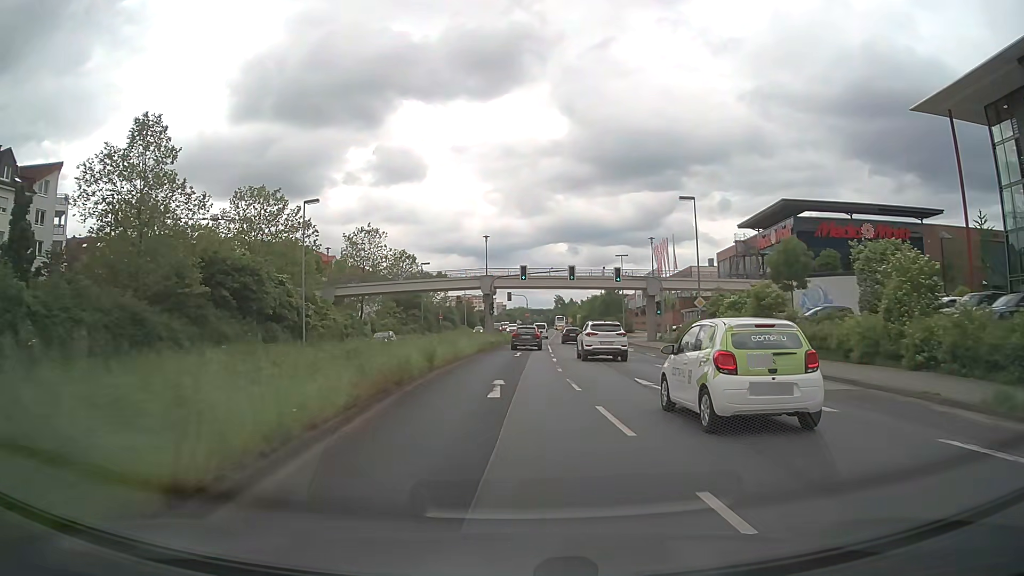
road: primary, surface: asphalt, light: Day
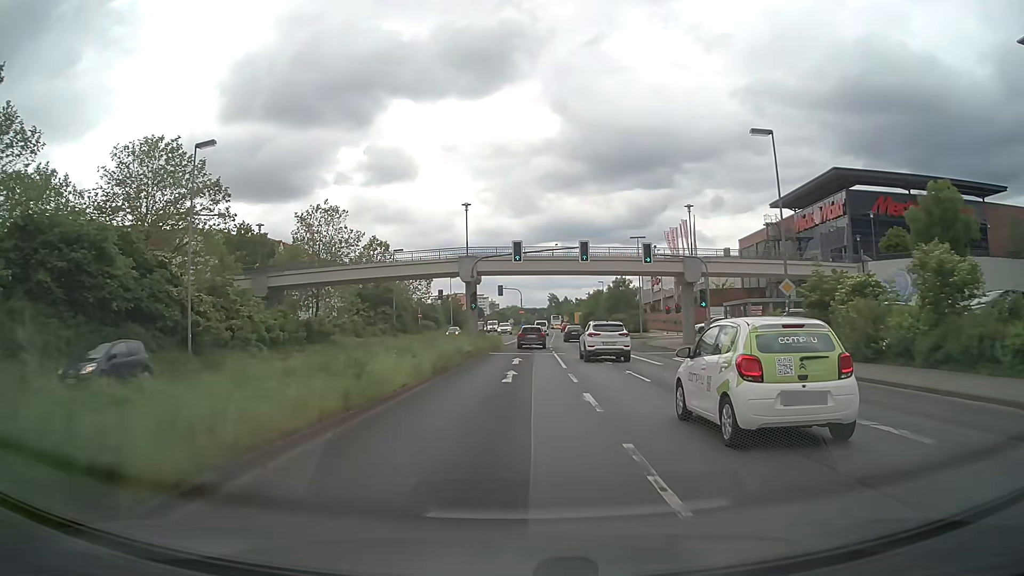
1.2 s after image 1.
(+0.1, +15.9) m; +1°
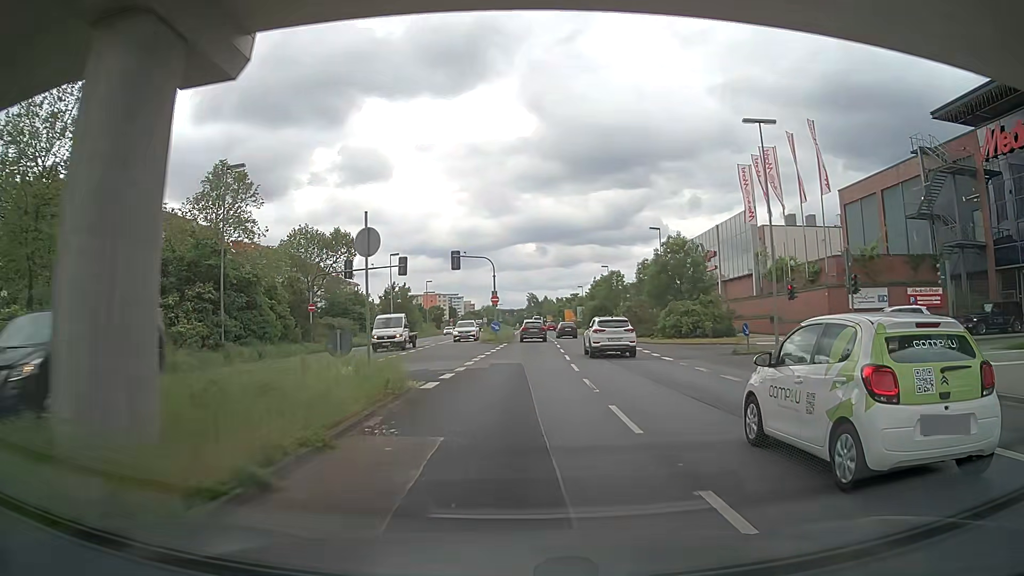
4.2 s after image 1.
(+0.4, +40.2) m; +2°
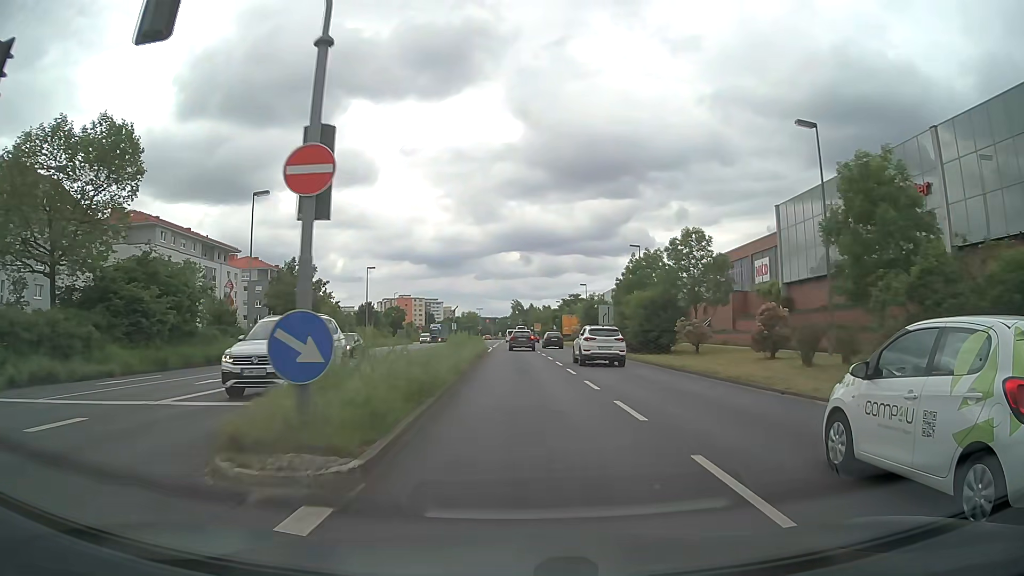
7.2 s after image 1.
(0.0, +40.1) m; 0°
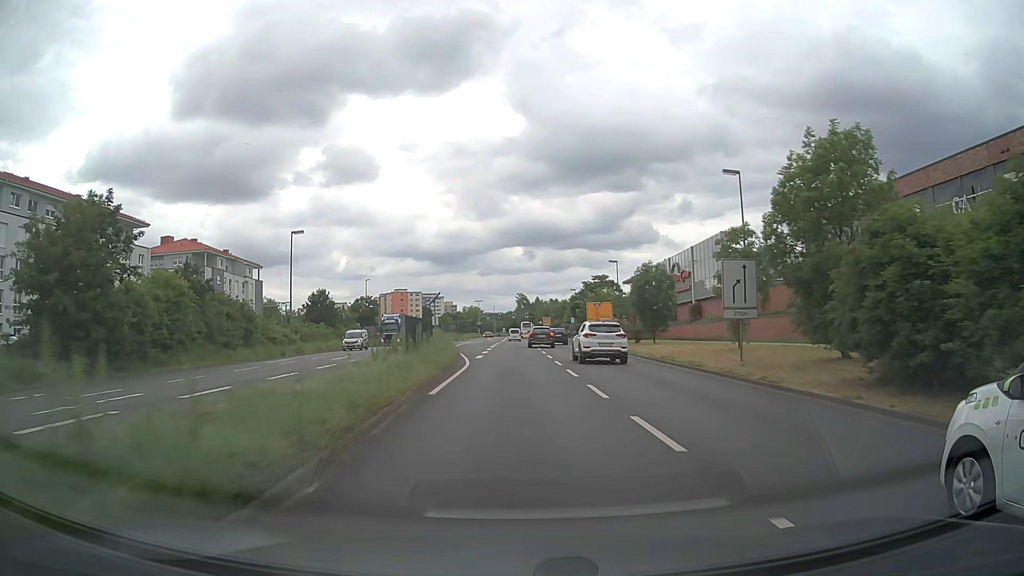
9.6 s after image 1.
(0.0, +32.1) m; 0°
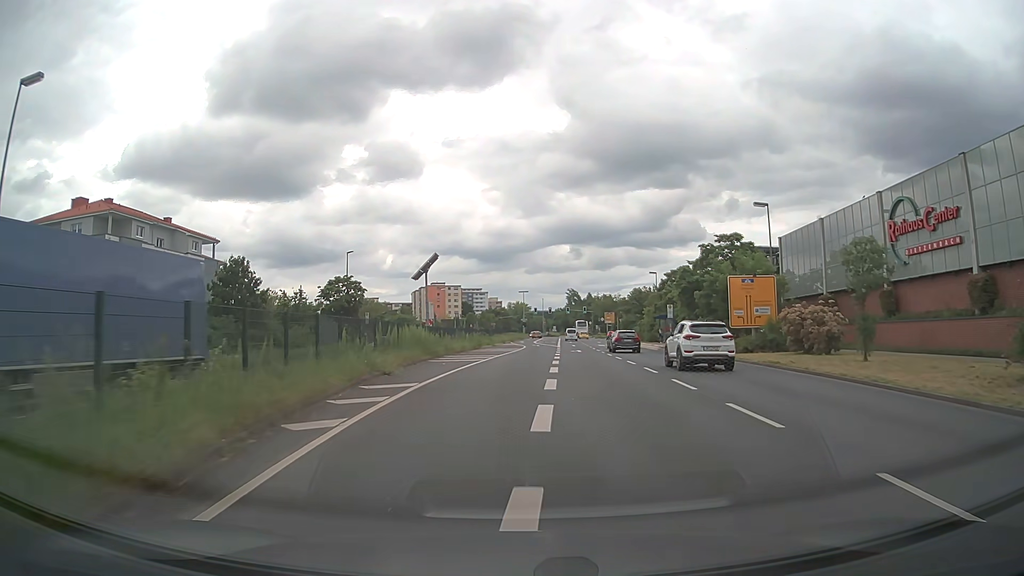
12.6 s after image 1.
(-1.4, +40.3) m; -4°
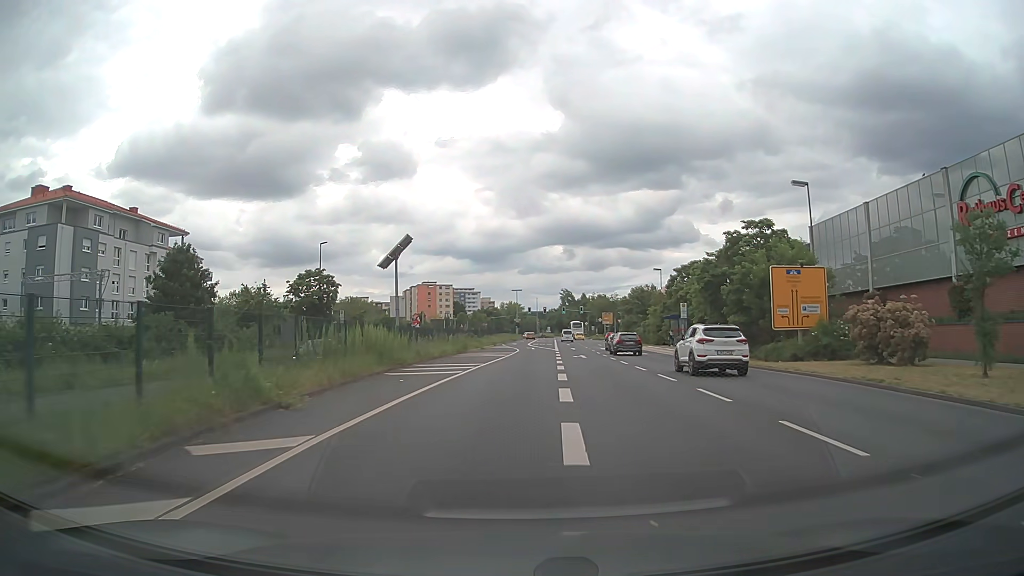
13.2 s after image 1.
(0.0, +8.1) m; 0°
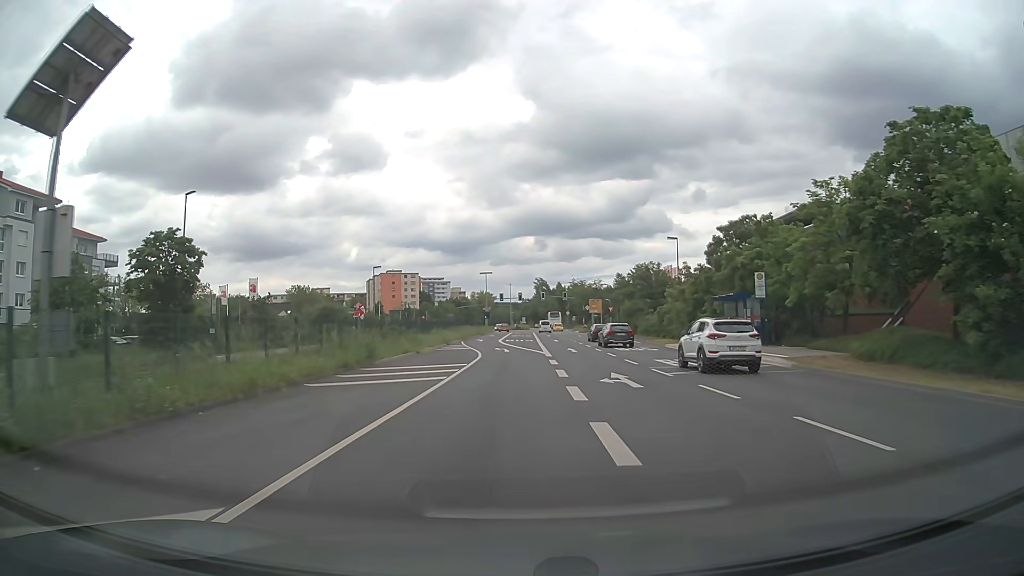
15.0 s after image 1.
(+0.5, +24.2) m; +2°
(0, +10) (0, +20) (0, +30) (-1, +40) (-2, +50) (-2, +60) (-2, +70) (-2, +80) (-2, +90) (-2, +100) m
